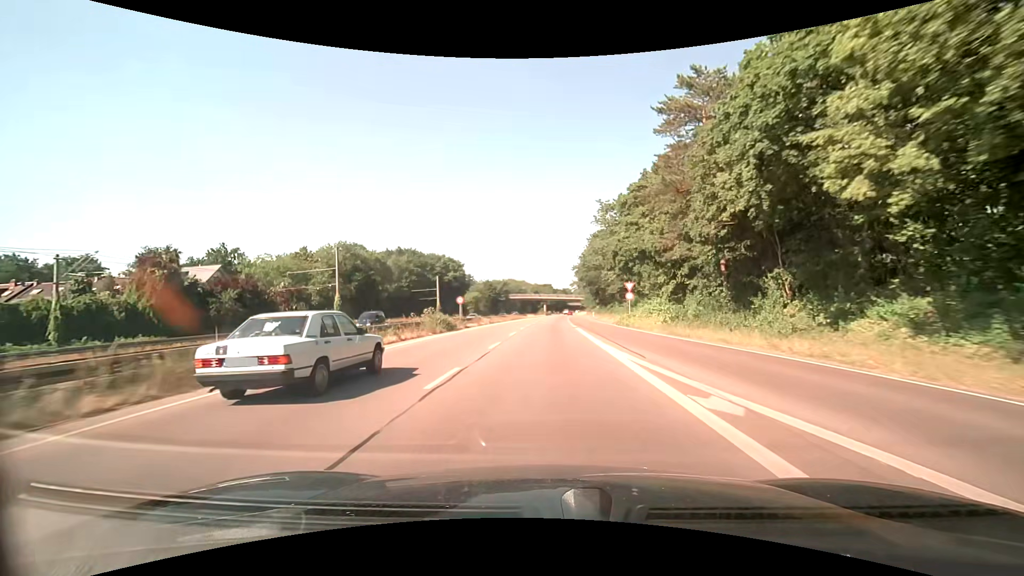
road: trunk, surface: asphalt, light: Day
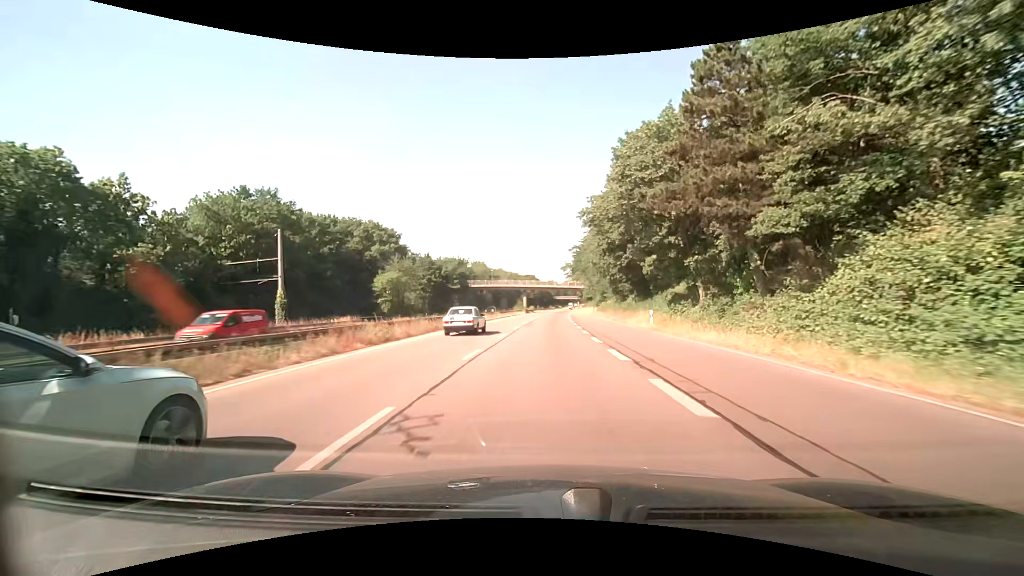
(+0.6, +58.3) m; +2°
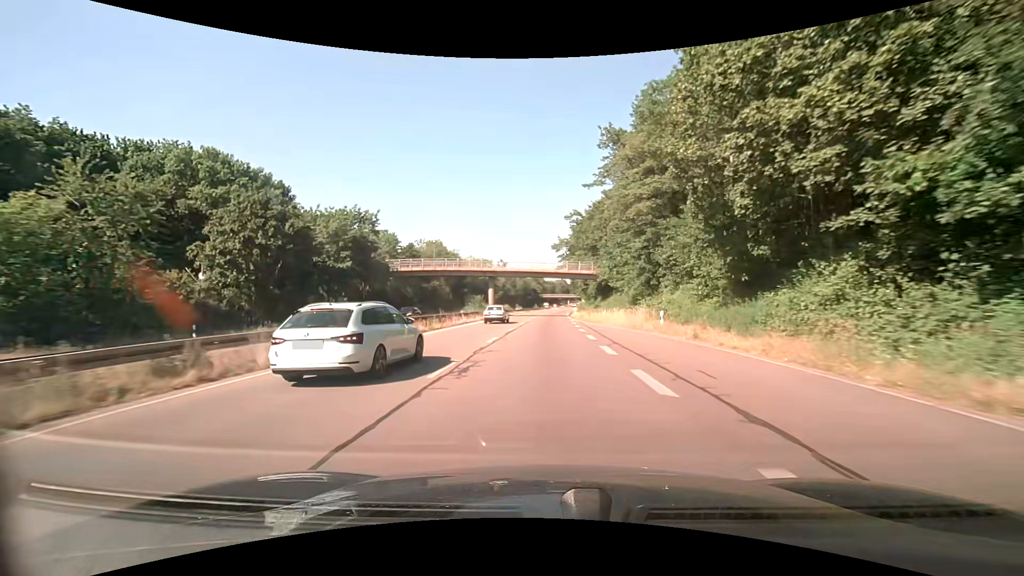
(+0.5, +48.0) m; +1°
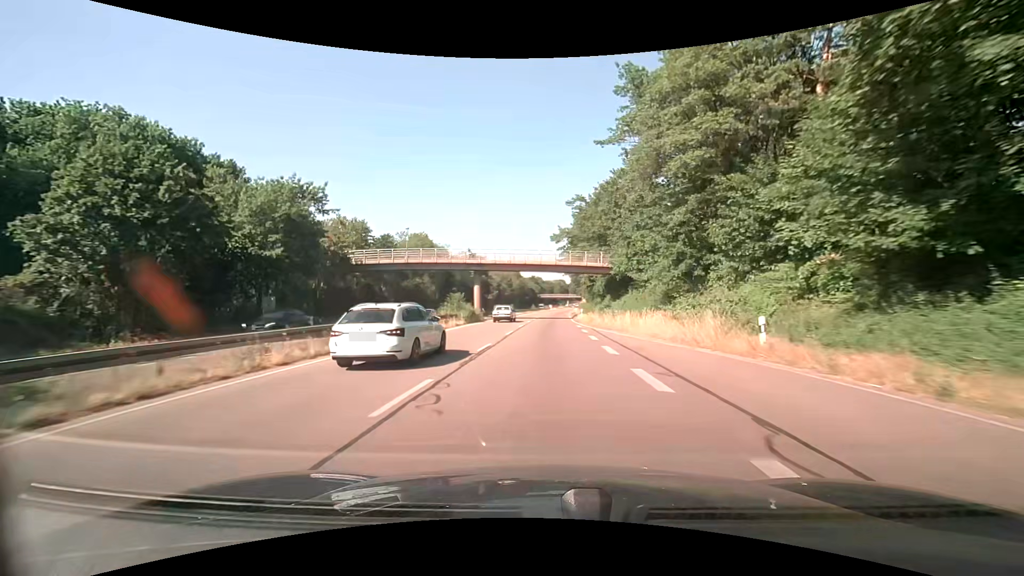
(0.0, +12.1) m; 0°
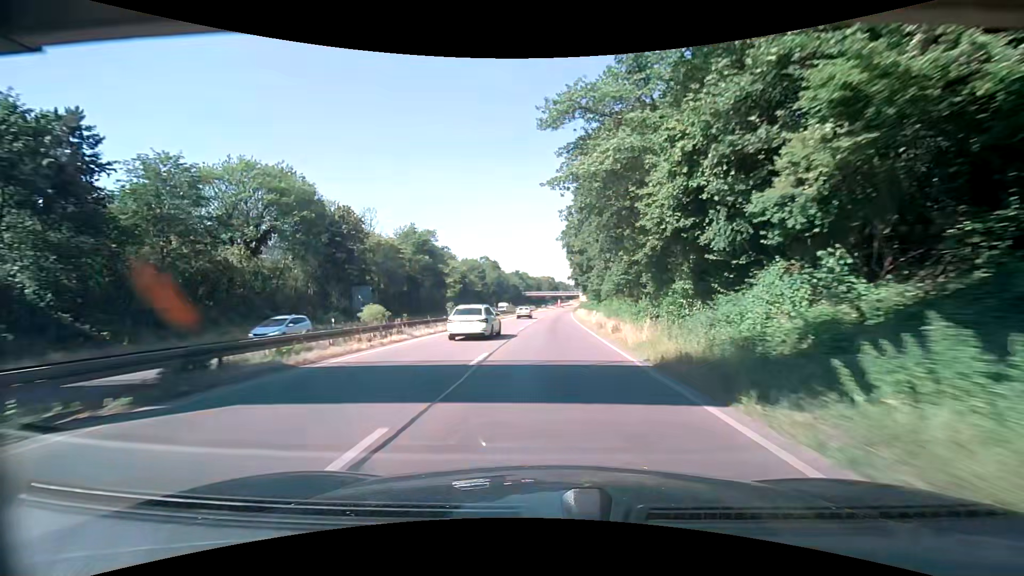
(+0.6, +48.2) m; +1°
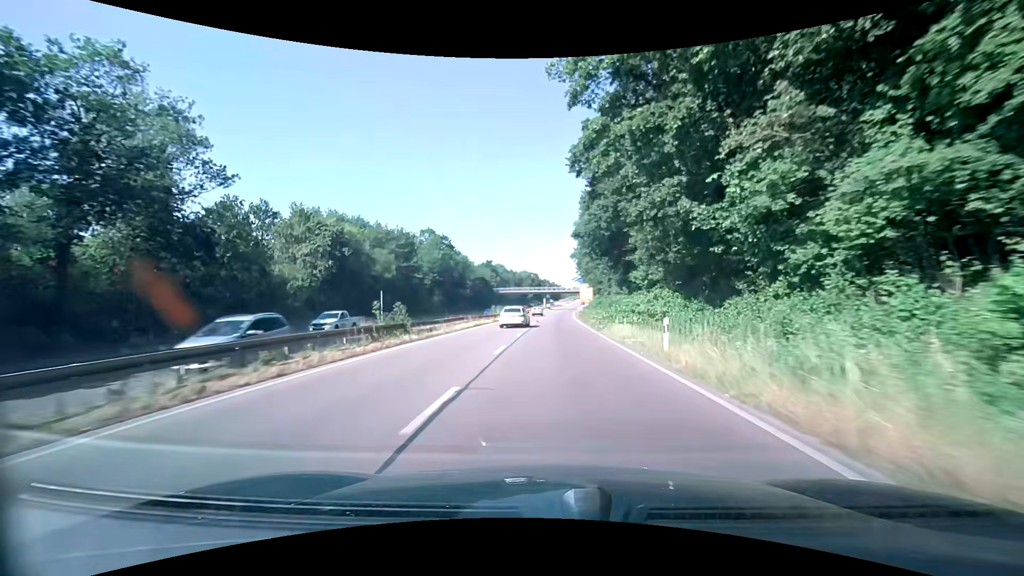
(+0.8, +59.7) m; +2°
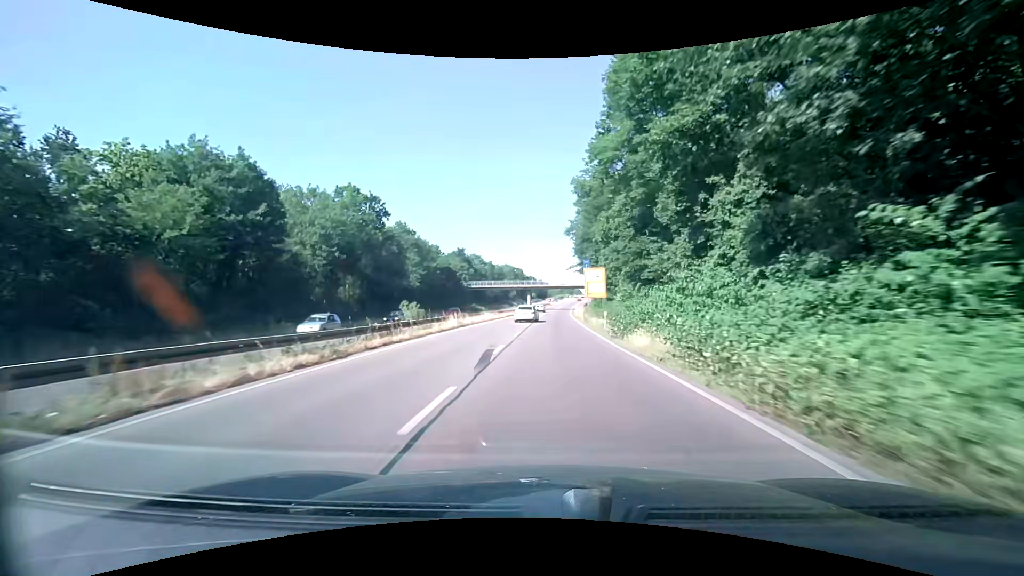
(+0.3, +35.8) m; +1°
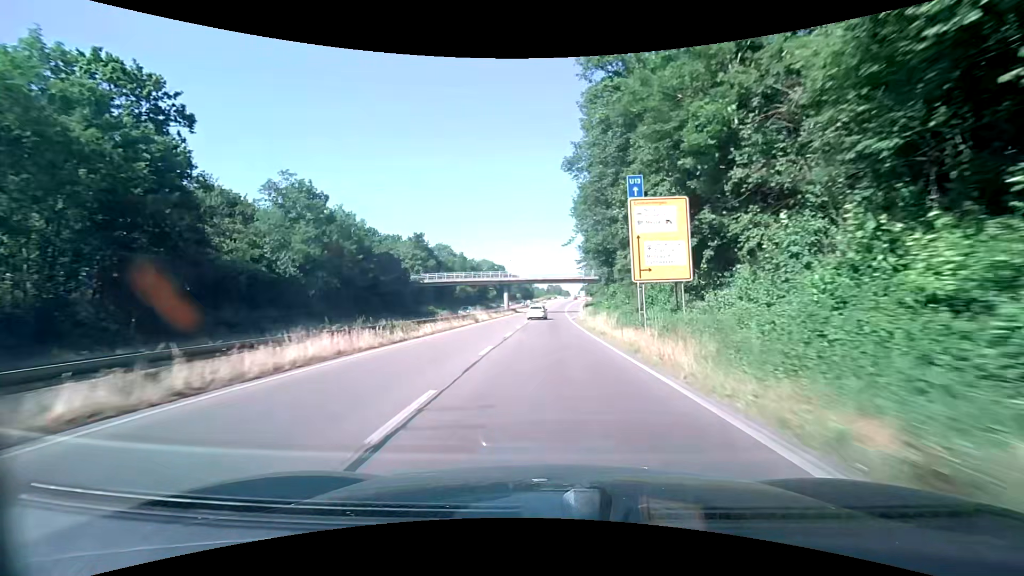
(+0.8, +36.0) m; +2°
(0, +10) (0, +20) (0, +30) (0, +40) (0, +50) (+1, +60) (+1, +70) (+1, +80) (+2, +90) (+2, +100) m
